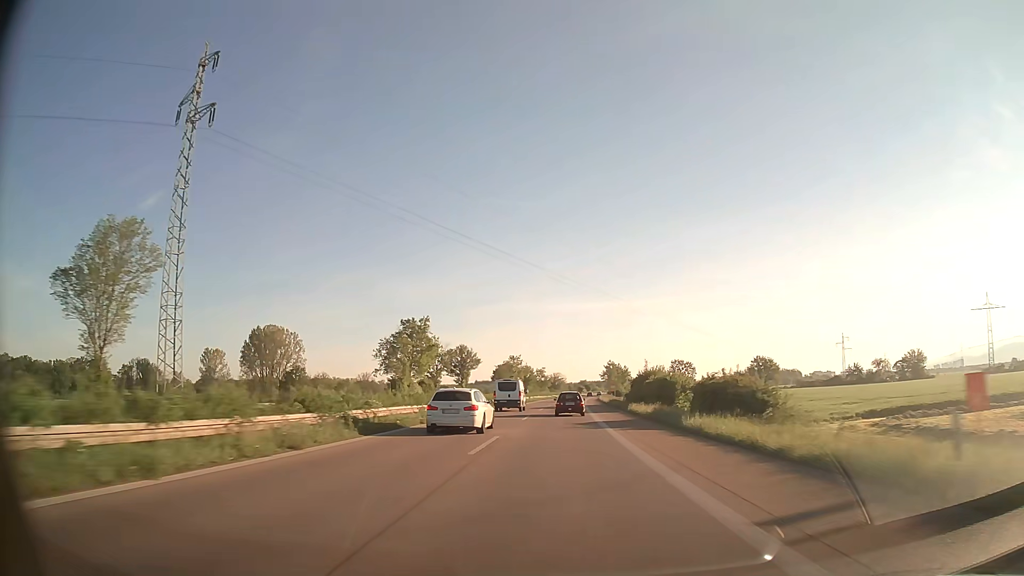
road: trunk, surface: asphalt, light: Day
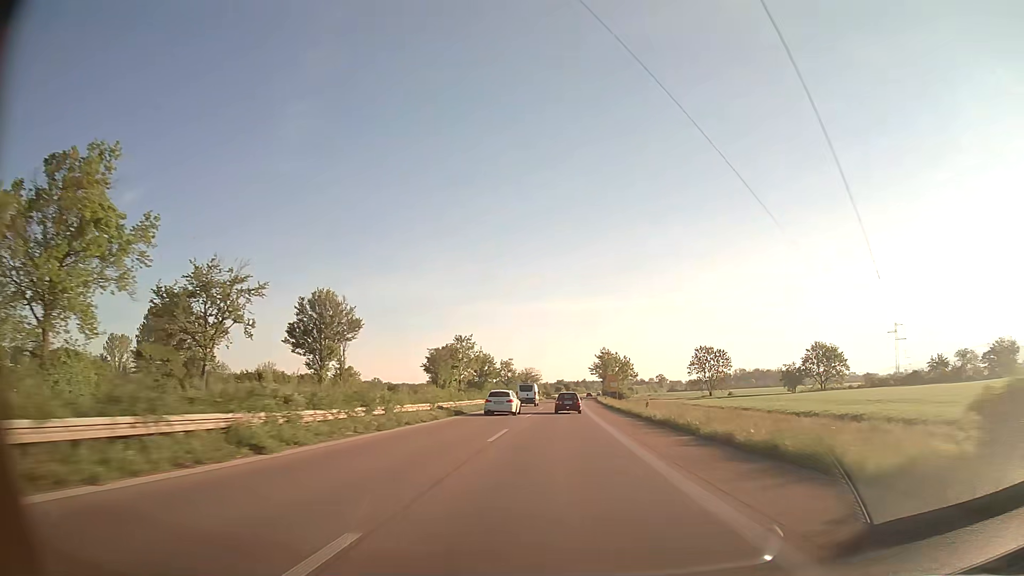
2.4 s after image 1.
(+1.2, +68.6) m; +2°
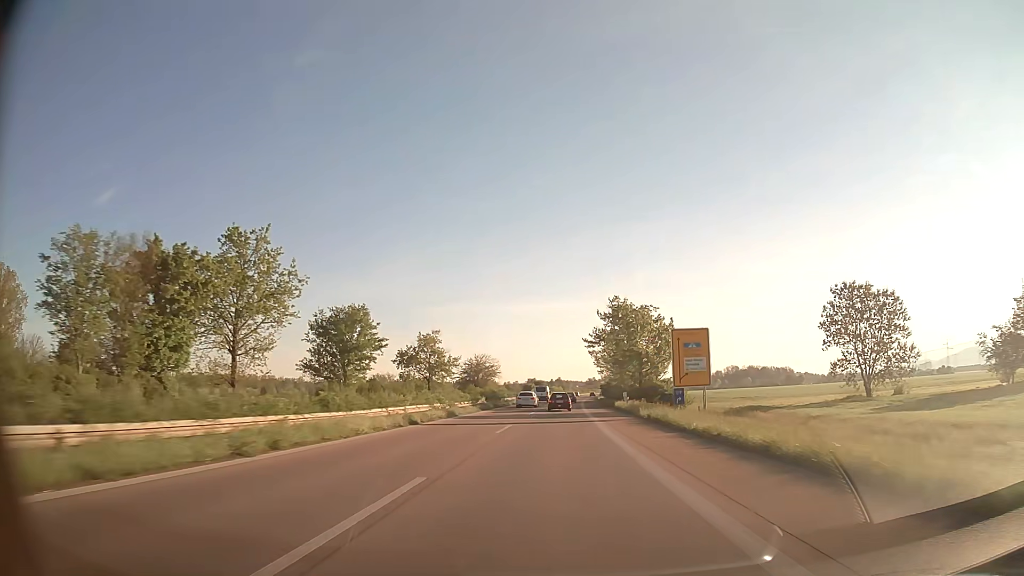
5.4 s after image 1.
(+1.9, +86.2) m; +2°
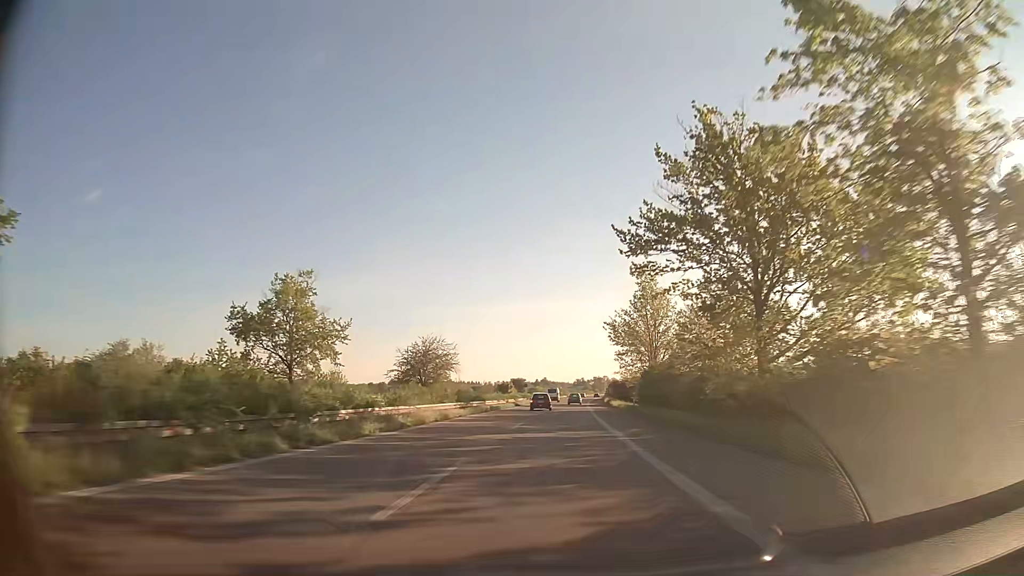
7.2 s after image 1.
(+0.5, +51.9) m; +1°
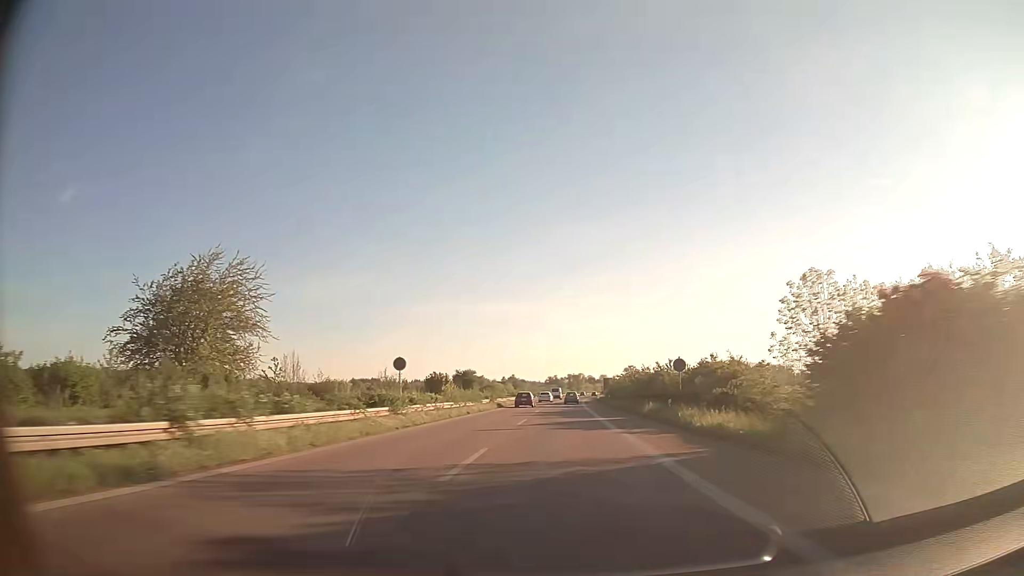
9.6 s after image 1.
(+1.3, +69.3) m; +3°
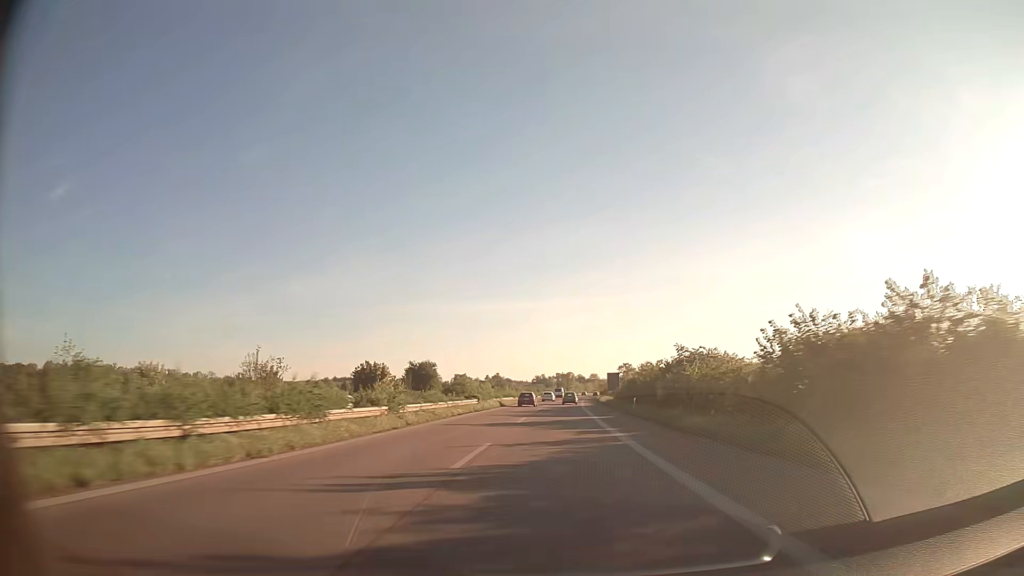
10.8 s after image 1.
(+0.2, +34.7) m; +1°
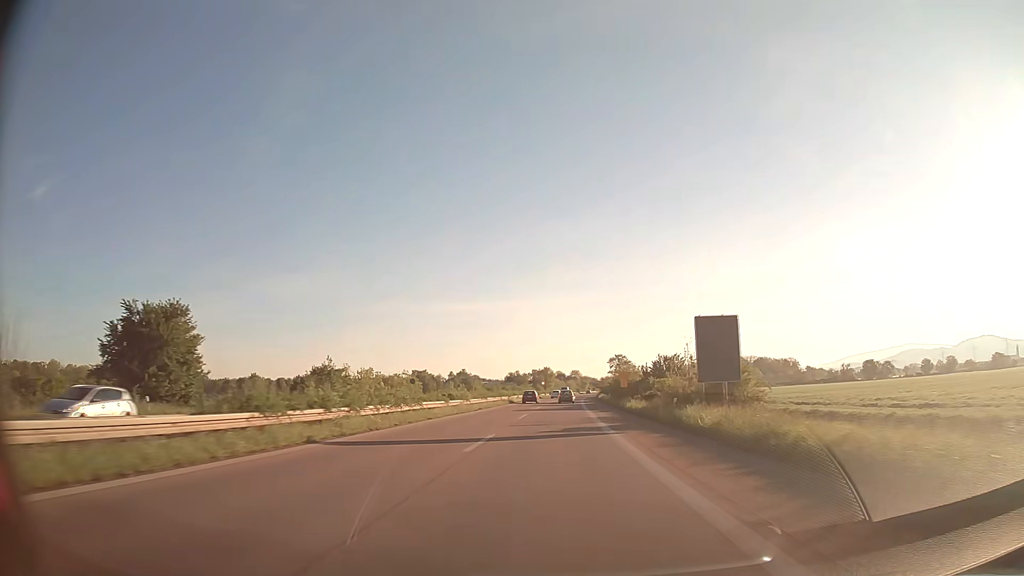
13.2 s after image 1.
(+1.2, +69.0) m; +2°
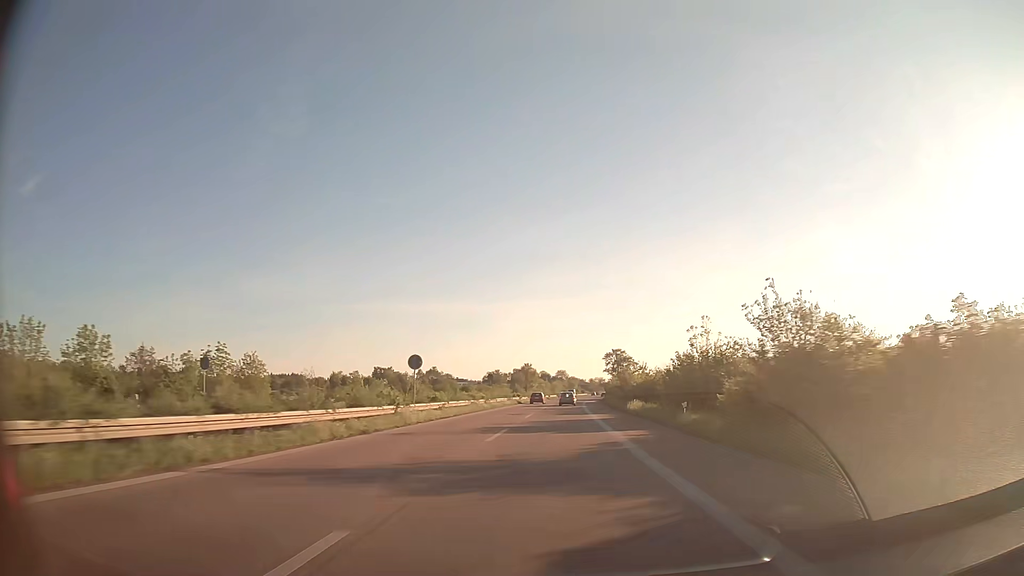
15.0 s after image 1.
(+0.6, +51.0) m; +1°
(0, +10) (0, +20) (0, +30) (0, +40) (+1, +50) (+1, +60) (+1, +70) (+2, +80) (+2, +90) (+3, +100) m
